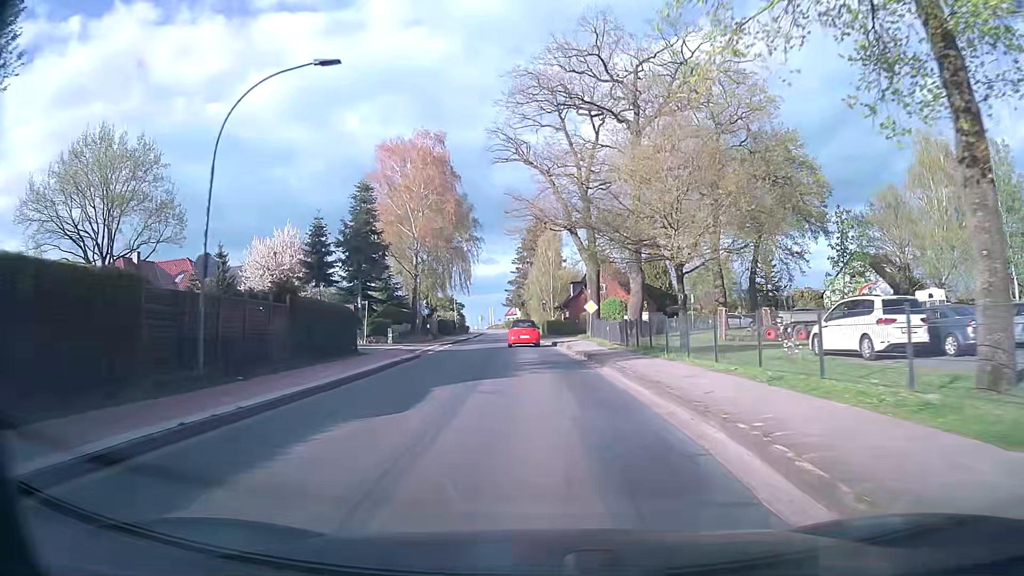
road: tertiary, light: Day
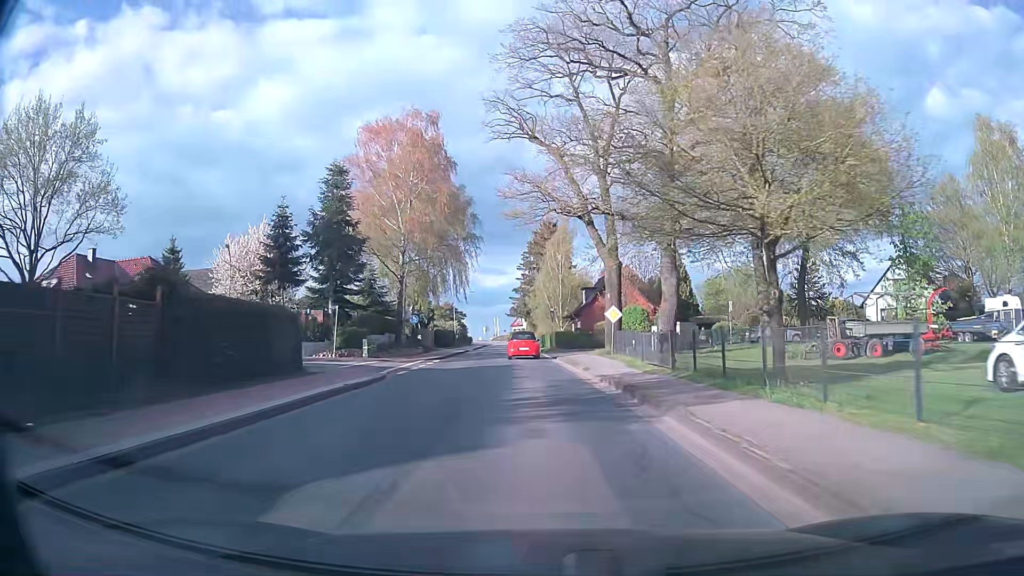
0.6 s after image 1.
(0.0, +8.6) m; -1°
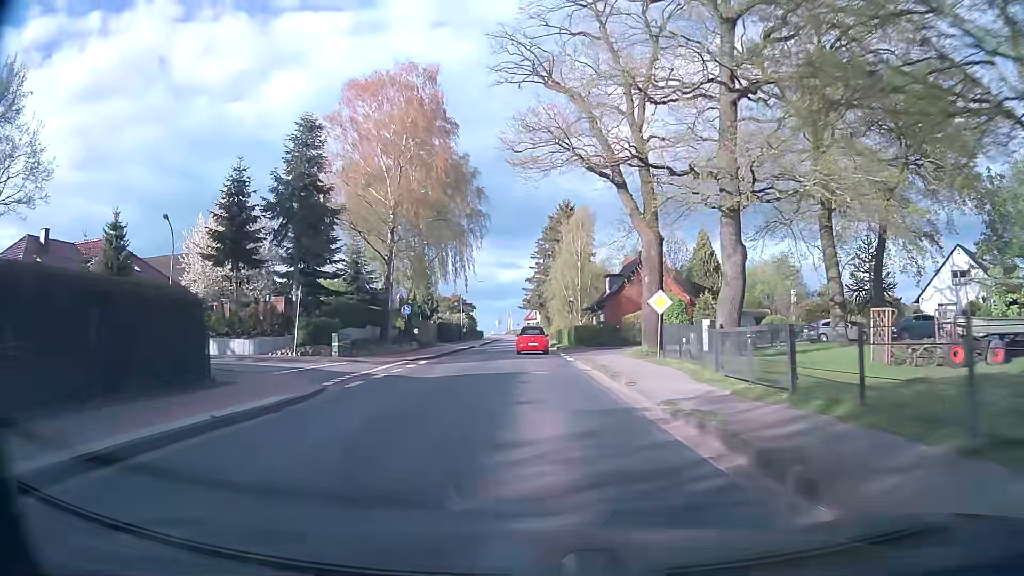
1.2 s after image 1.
(0.0, +8.6) m; -1°
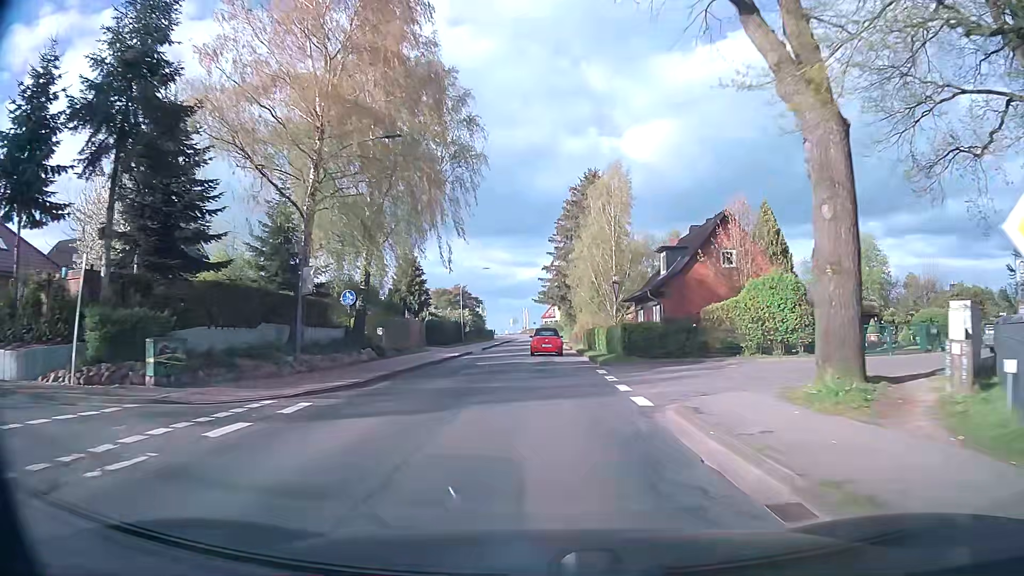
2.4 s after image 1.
(-0.2, +17.0) m; -2°
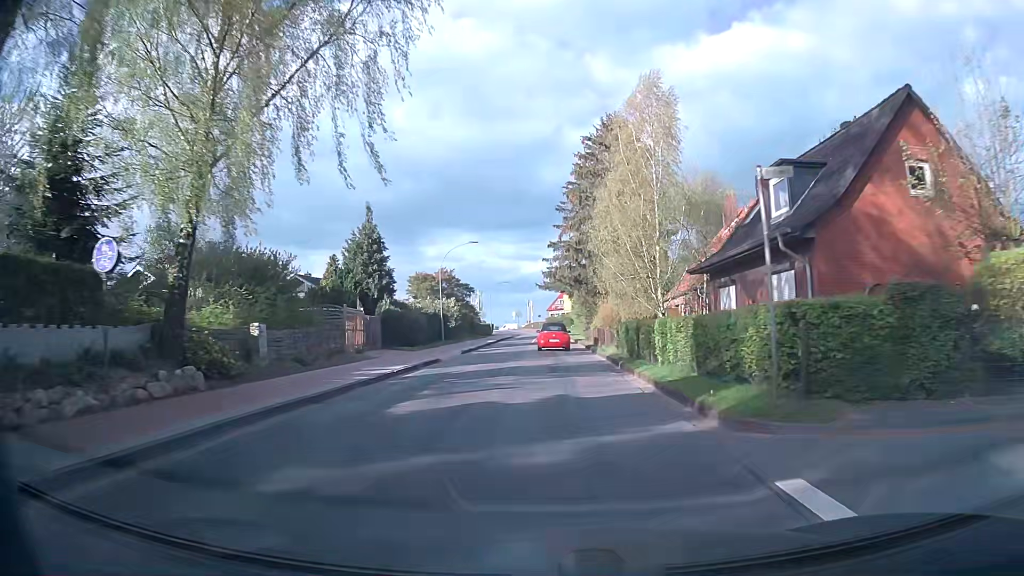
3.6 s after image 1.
(0.0, +16.9) m; 0°
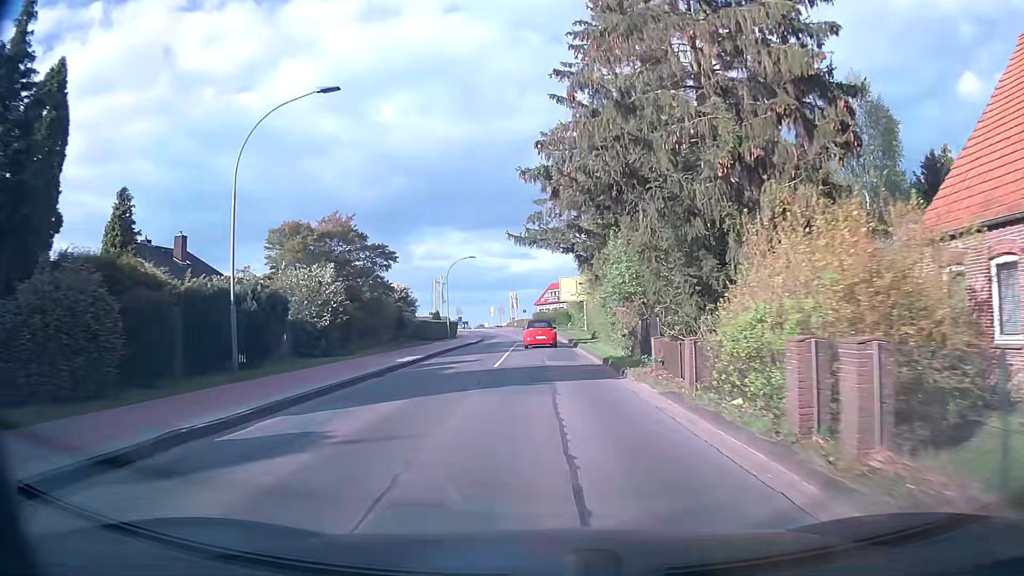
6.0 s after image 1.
(+0.1, +33.5) m; 0°
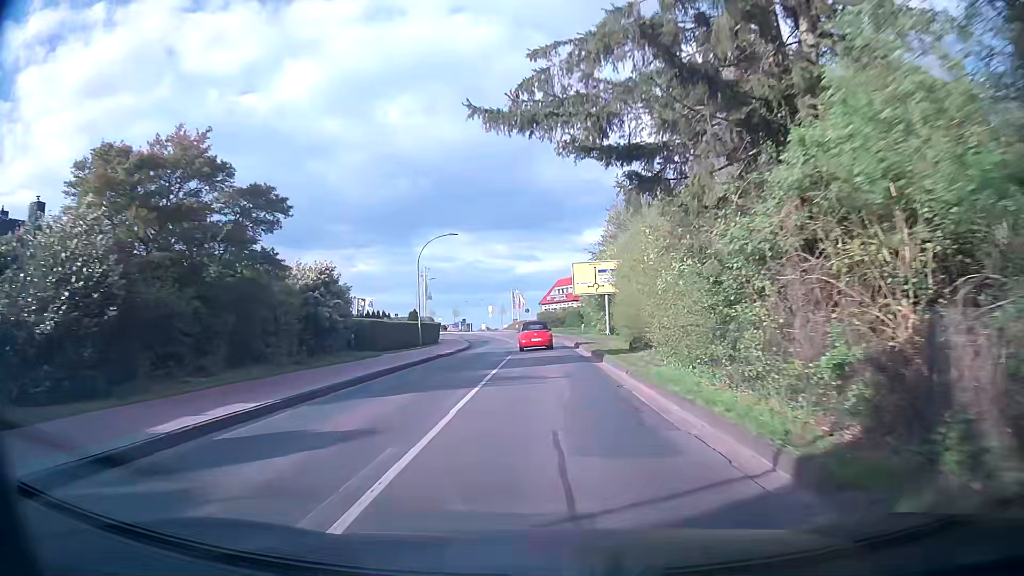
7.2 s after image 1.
(0.0, +16.6) m; 0°
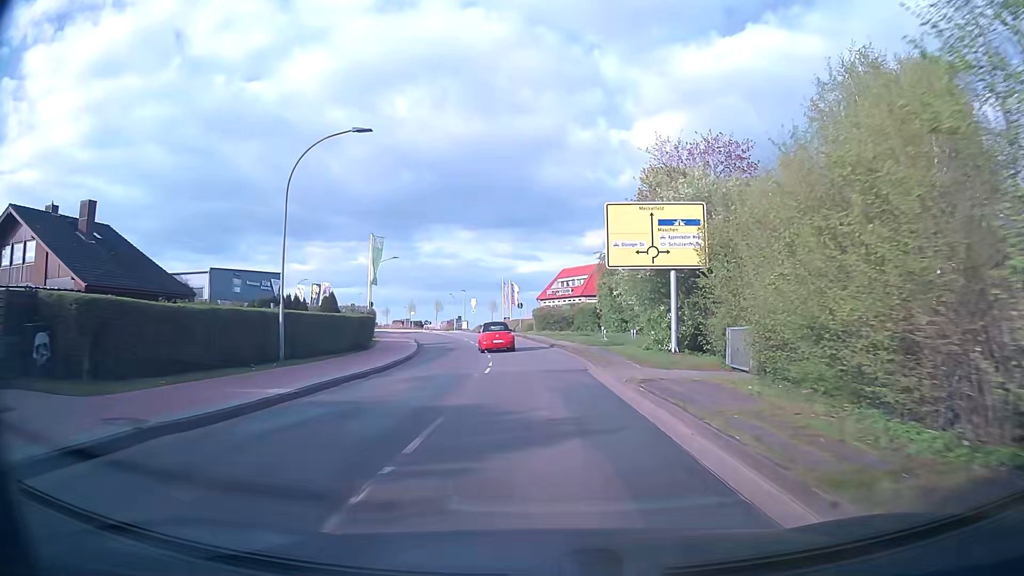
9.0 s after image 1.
(-0.1, +24.4) m; 0°
(0, +10) (0, +20) (-1, +30) (-2, +40) (-4, +50) (-6, +60) (-8, +69) (-10, +79) (-13, +89) (-14, +99) m
